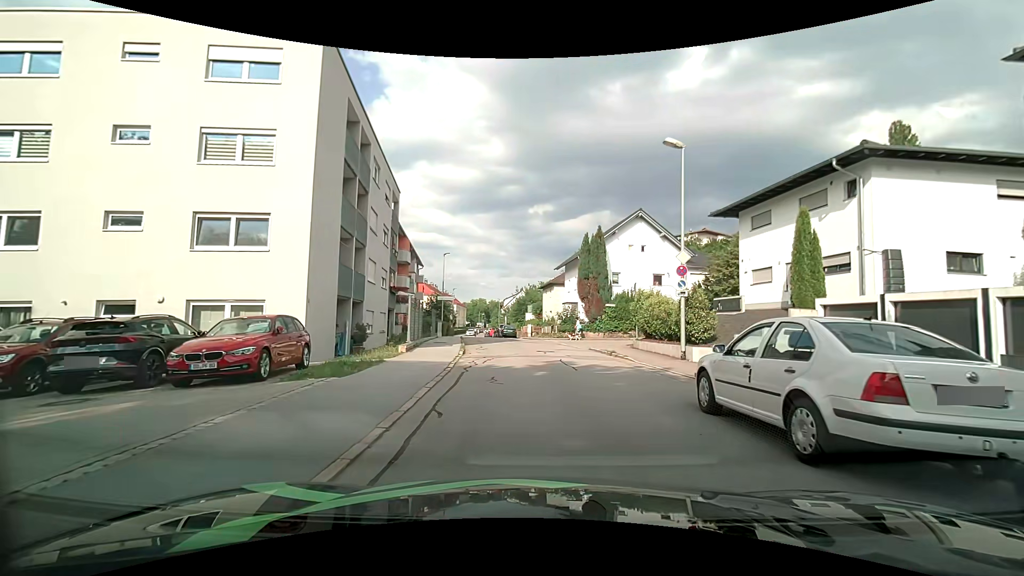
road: residential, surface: asphalt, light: Day
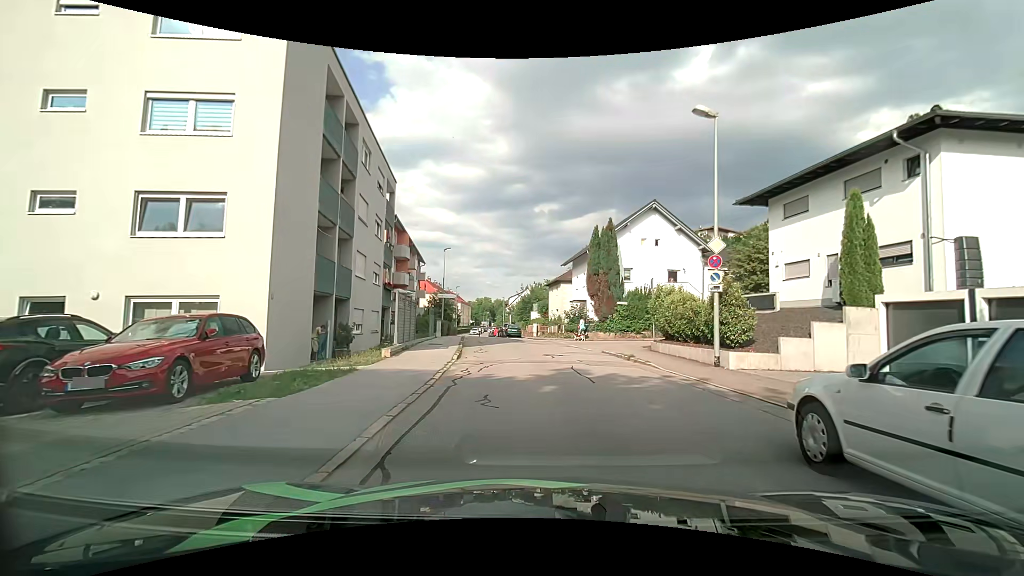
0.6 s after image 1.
(0.0, +2.8) m; -2°
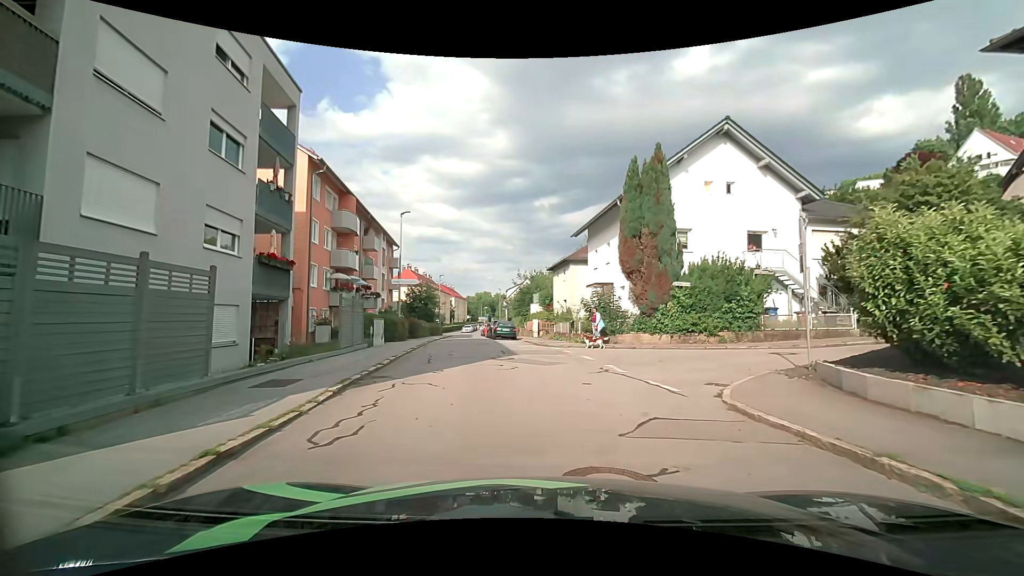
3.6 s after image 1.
(+0.1, +14.9) m; 0°
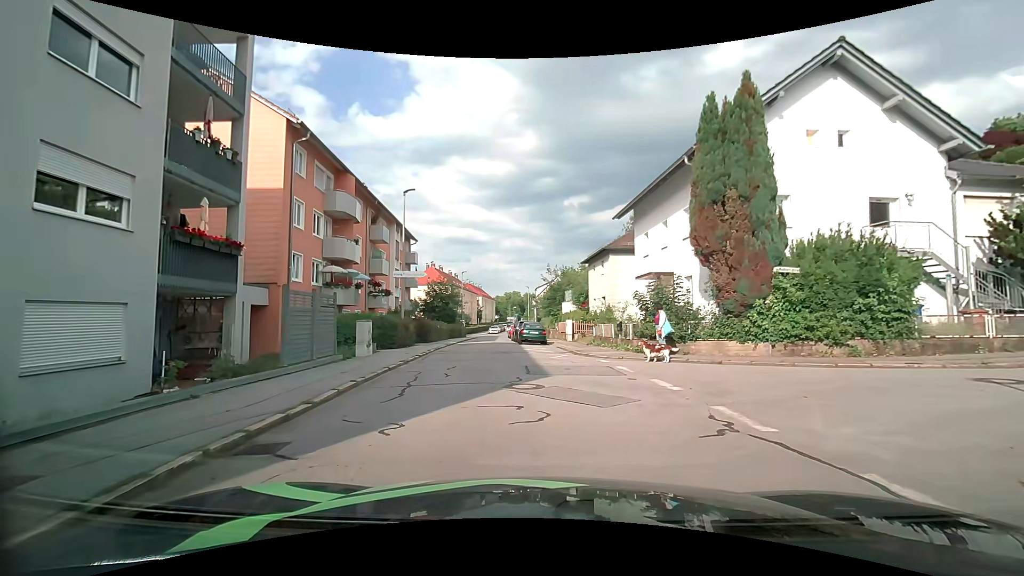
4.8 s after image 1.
(-0.1, +6.2) m; -3°
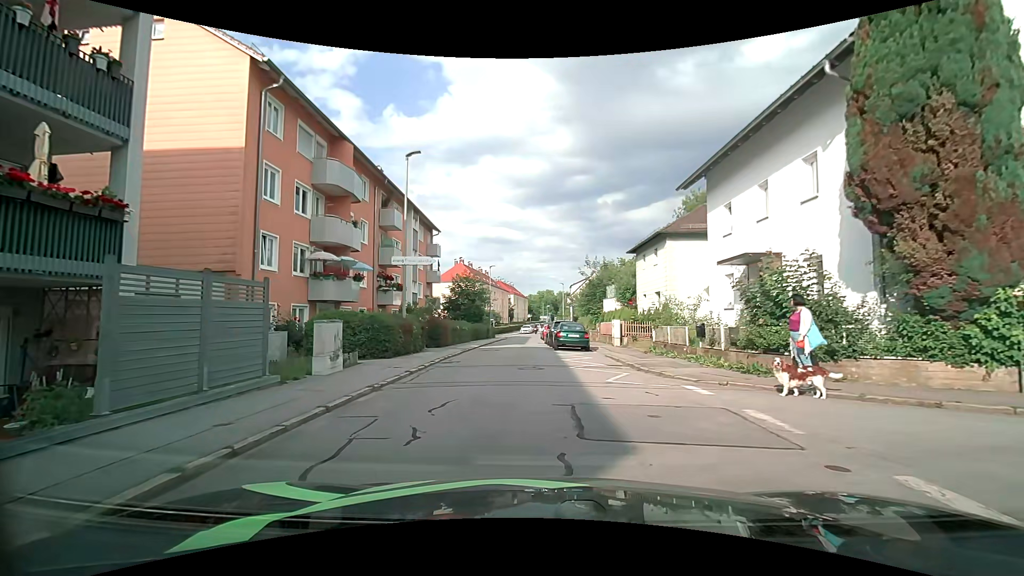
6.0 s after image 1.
(-0.2, +6.1) m; -3°
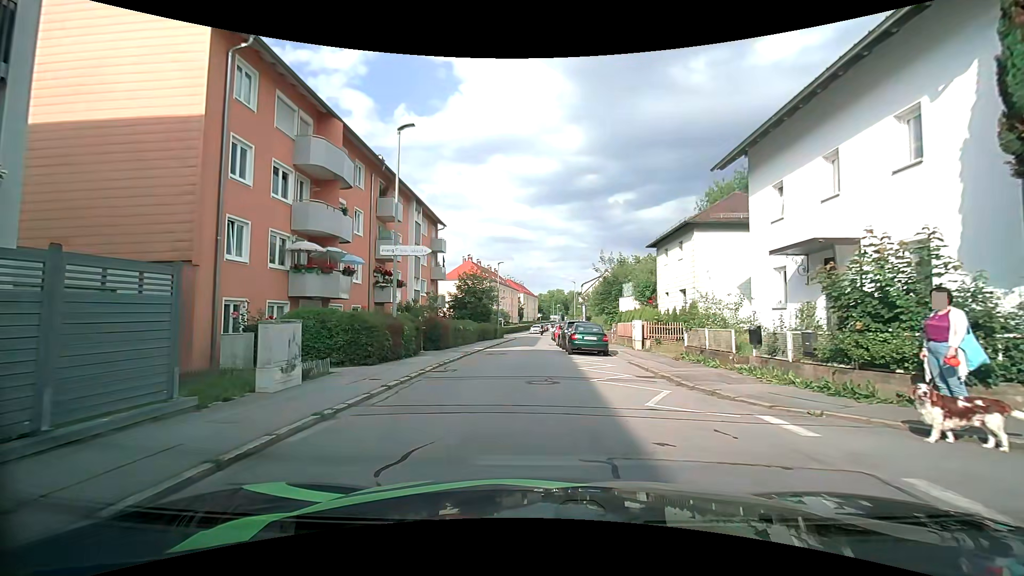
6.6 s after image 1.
(0.0, +2.8) m; -1°
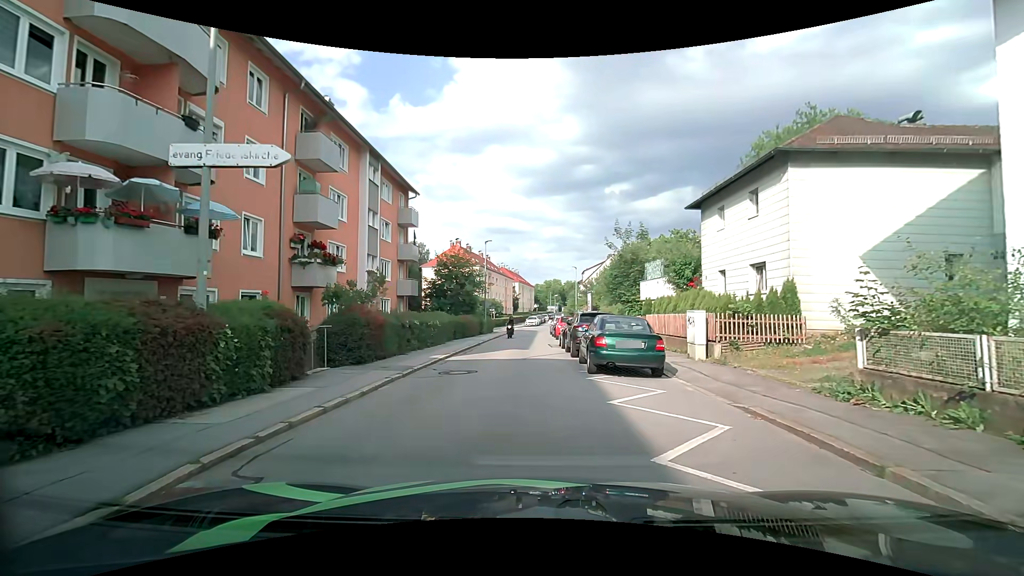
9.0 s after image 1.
(0.0, +9.6) m; +1°
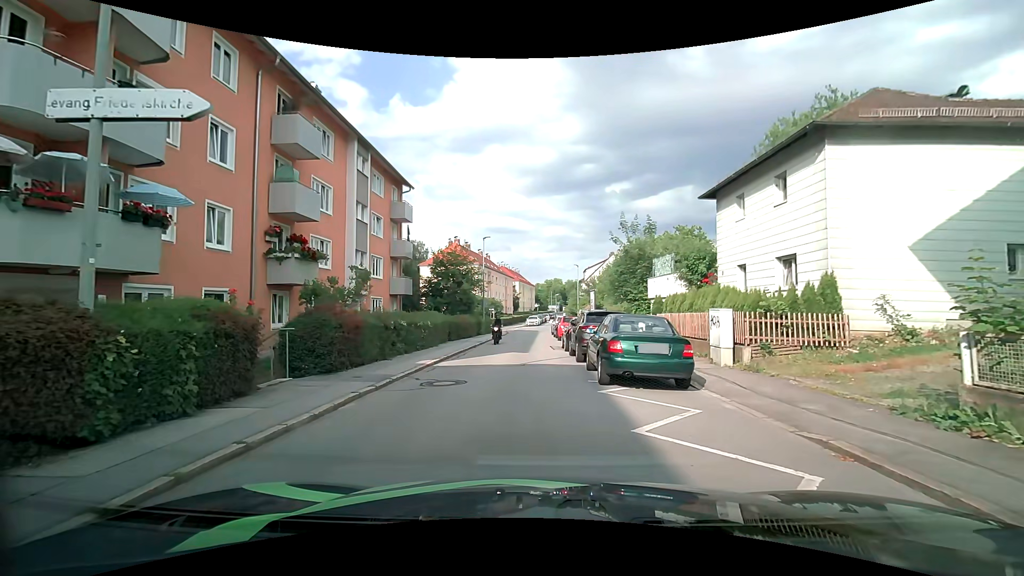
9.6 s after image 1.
(0.0, +1.9) m; 0°
